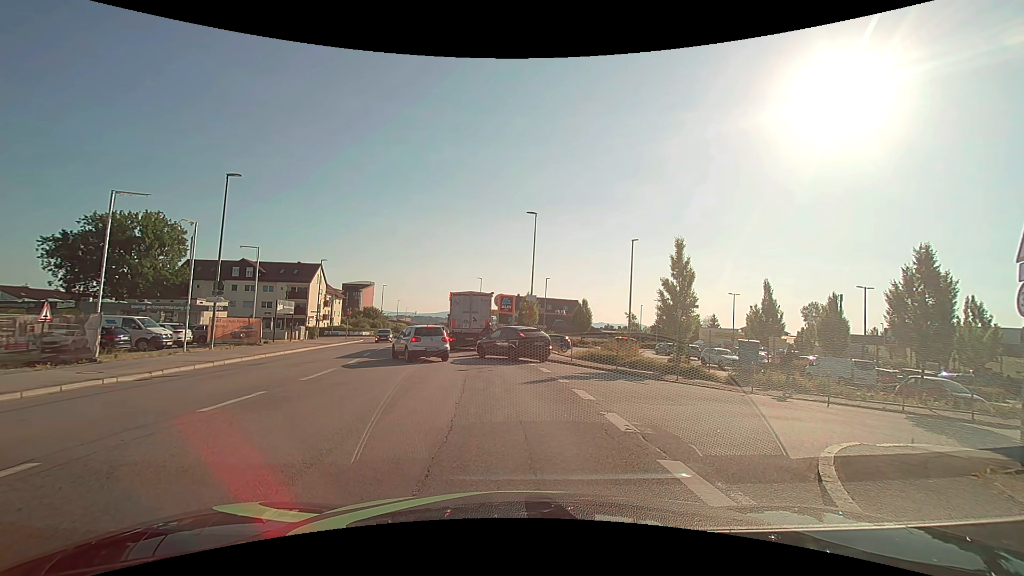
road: tertiary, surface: asphalt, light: Day
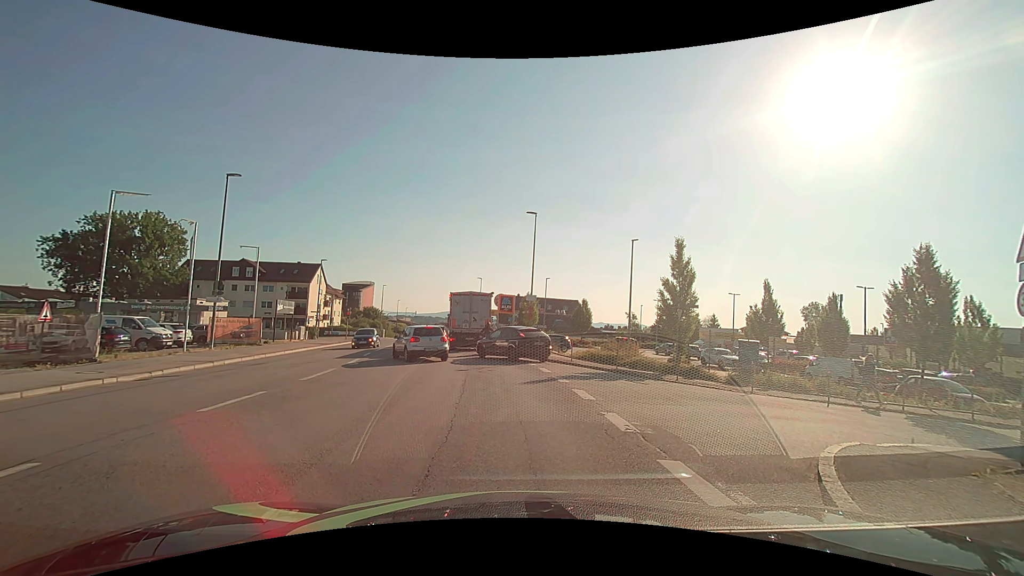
(0.0, 0.0) m; 0°
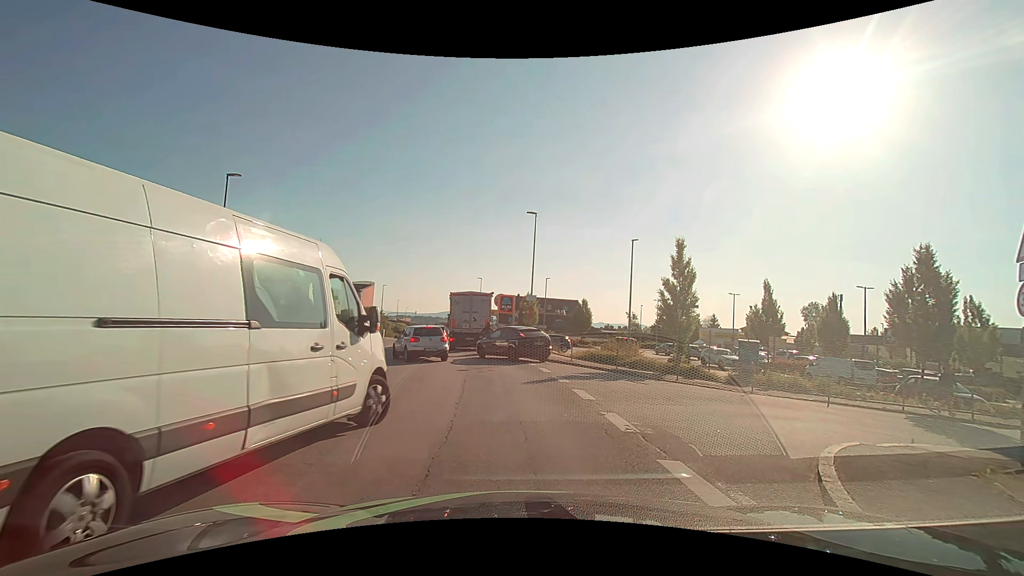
(0.0, 0.0) m; 0°
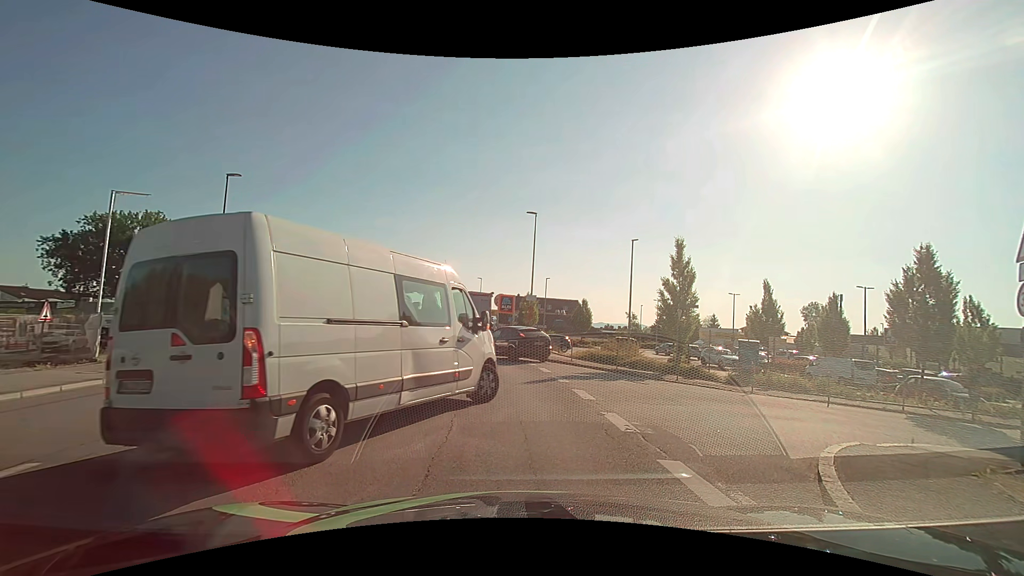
(0.0, 0.0) m; 0°
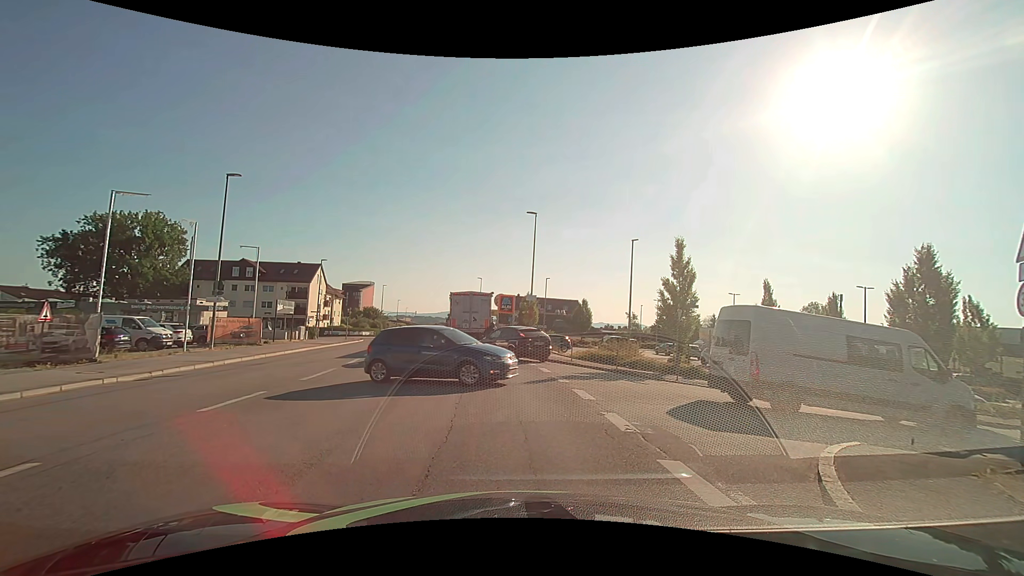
(0.0, 0.0) m; 0°
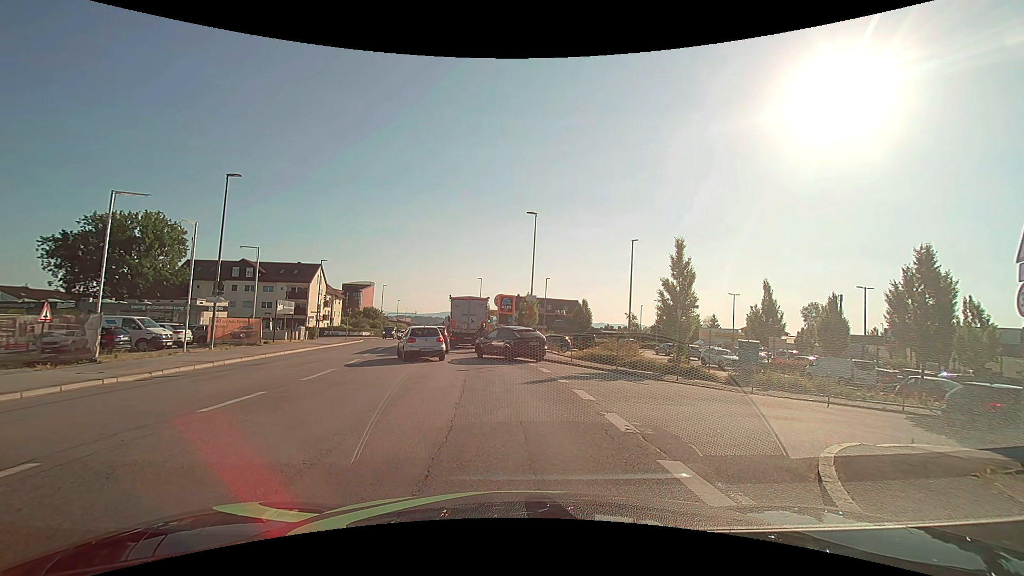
(0.0, 0.0) m; 0°
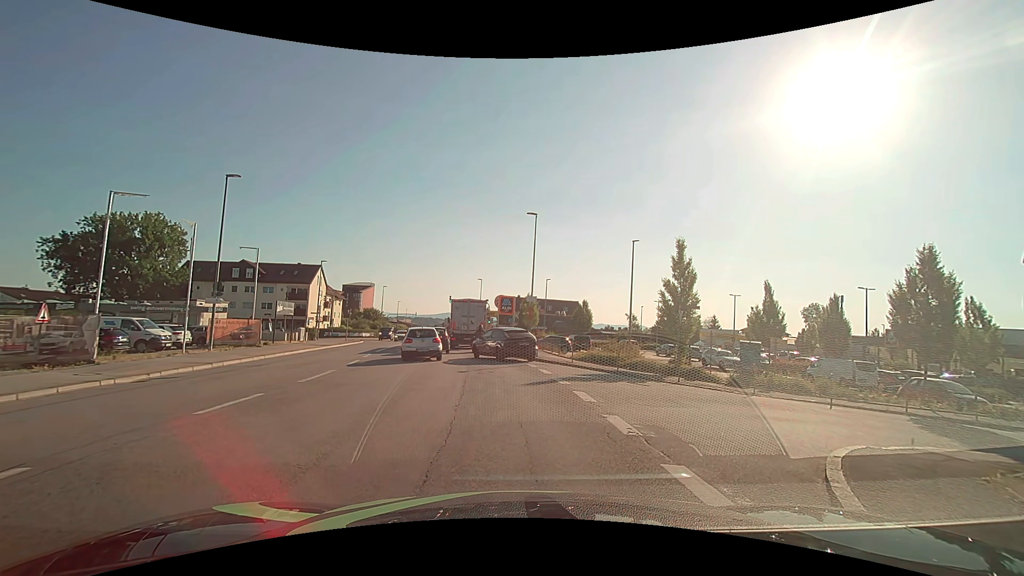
(0.0, +0.1) m; 0°
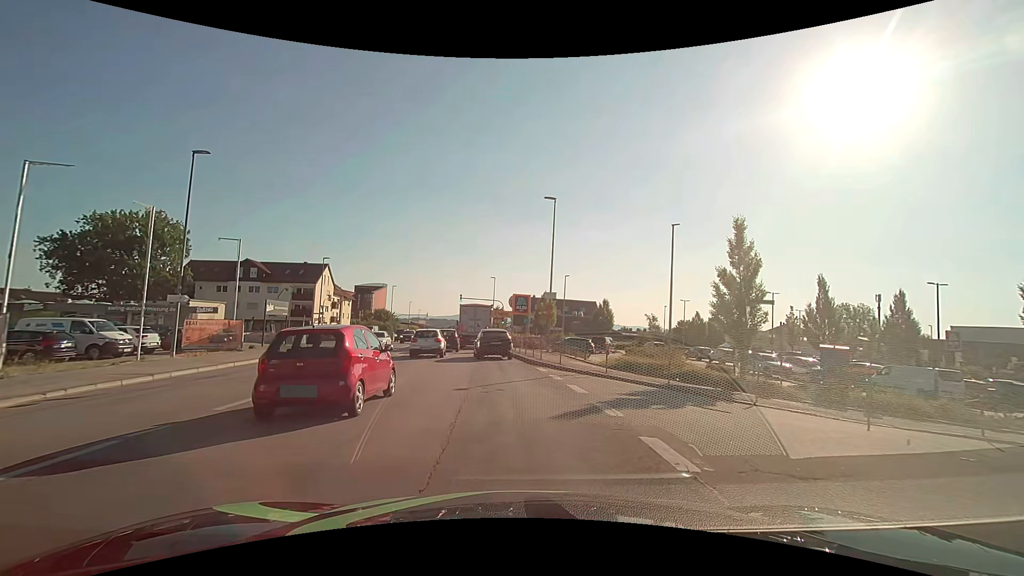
(-0.1, +5.1) m; -2°
(0, +10) (-1, +20) (-2, +30) (-3, +40) (-4, +50) (-5, +60) (-6, +70) (-8, +80) (-9, +90) (-10, +99) m
